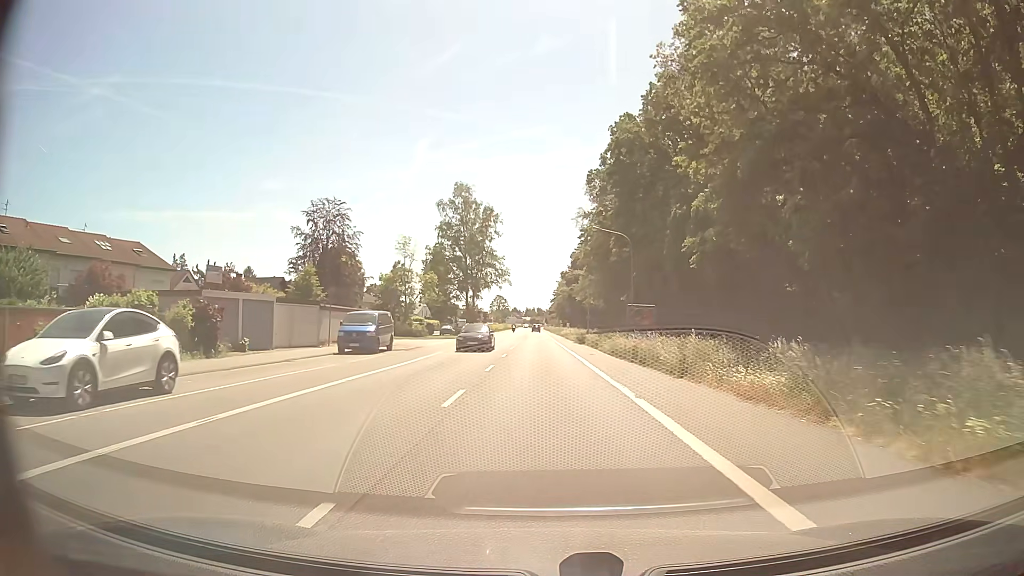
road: primary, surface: asphalt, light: Day
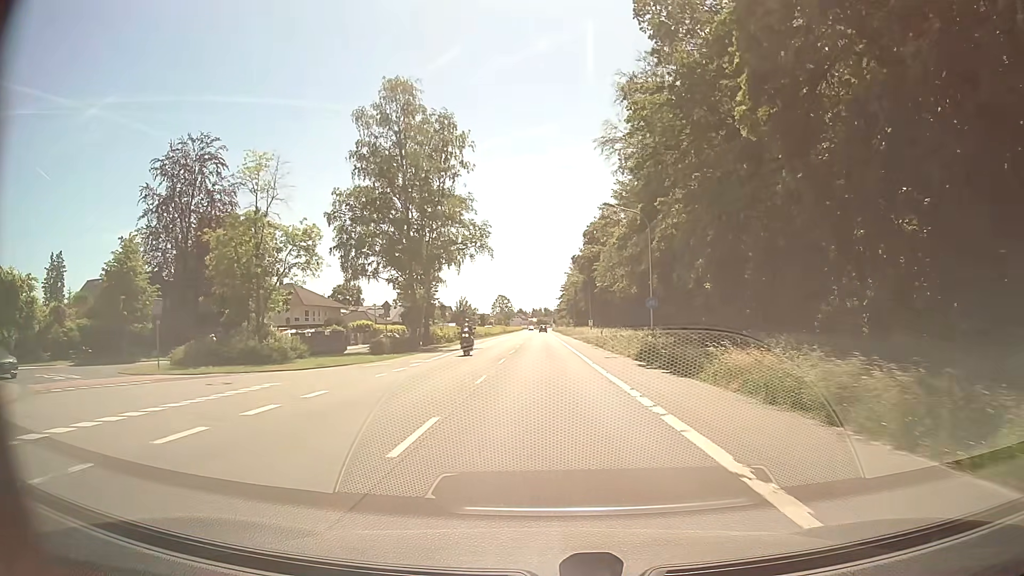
(-0.3, +40.0) m; -1°
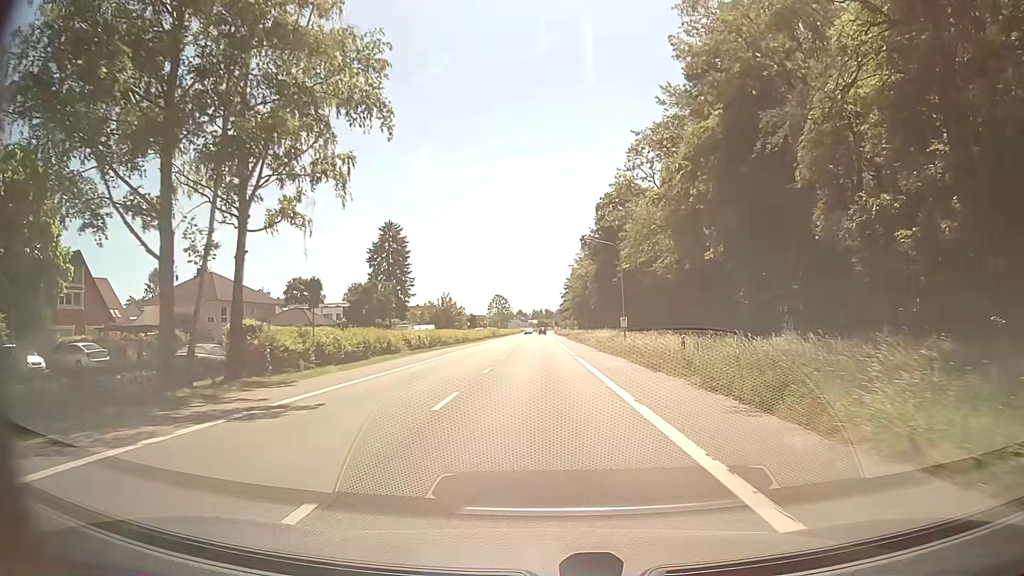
(0.0, +32.1) m; 0°
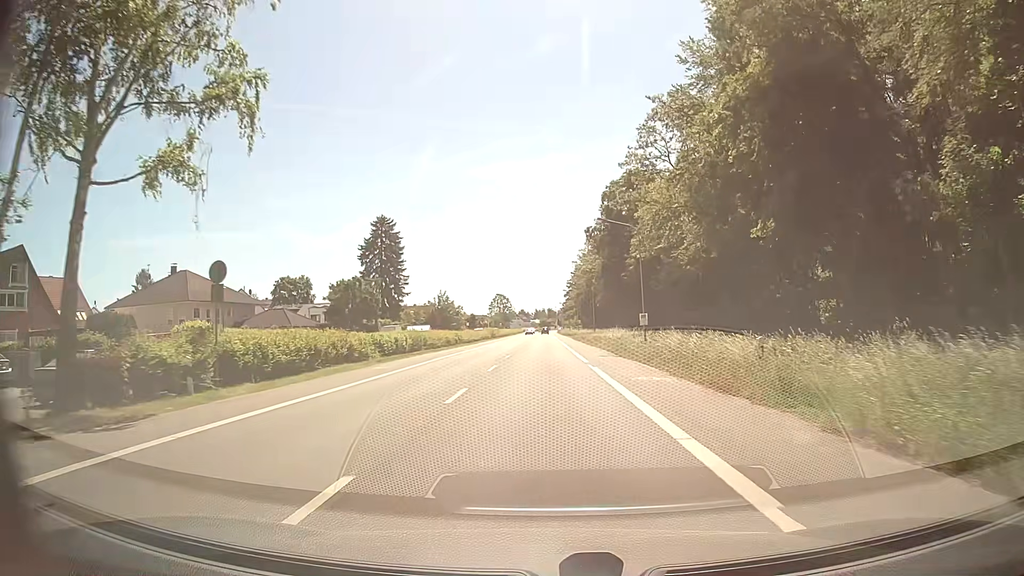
(-0.1, +8.0) m; -1°
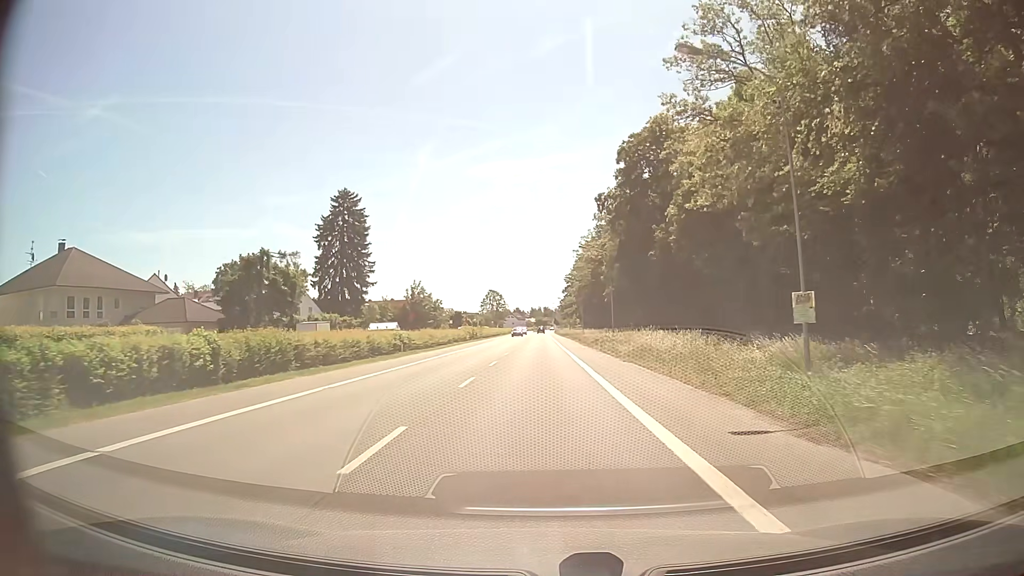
(+0.3, +23.9) m; +1°
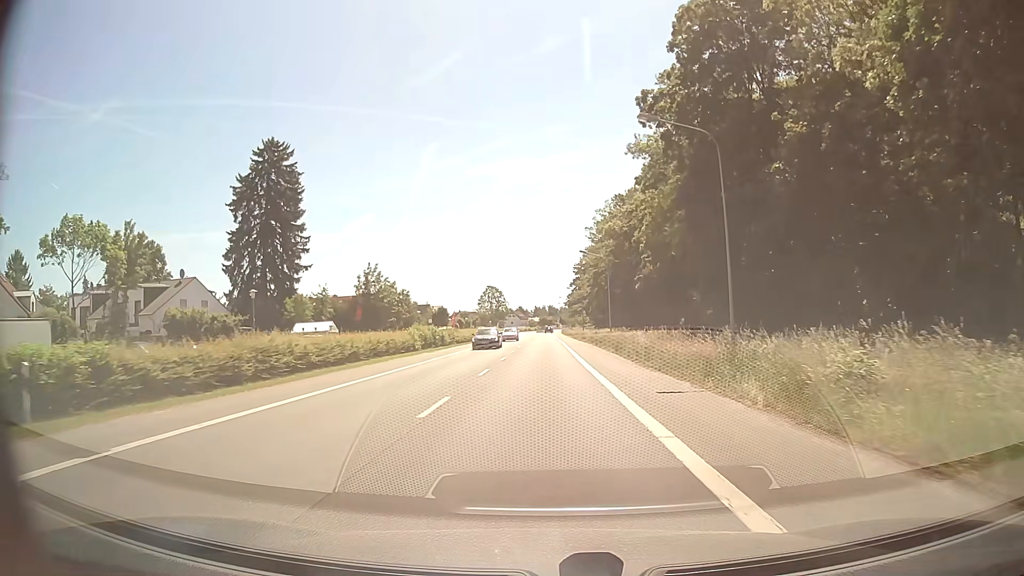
(-0.1, +31.8) m; 0°
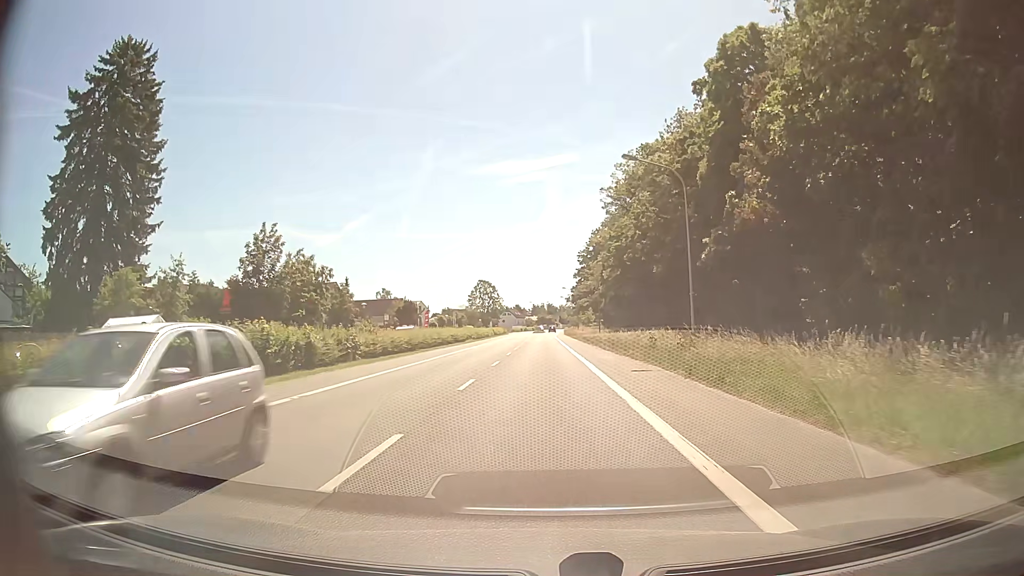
(-0.2, +31.8) m; 0°
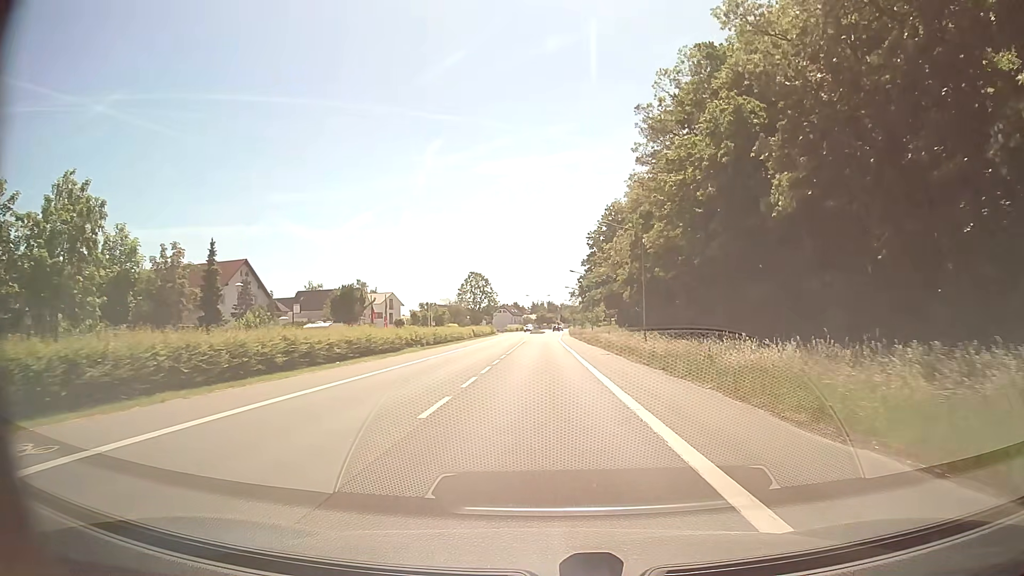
(-0.2, +31.6) m; 0°
(0, +10) (0, +20) (0, +30) (0, +40) (0, +50) (0, +60) (0, +70) (0, +80) (0, +90) (+1, +100) m
